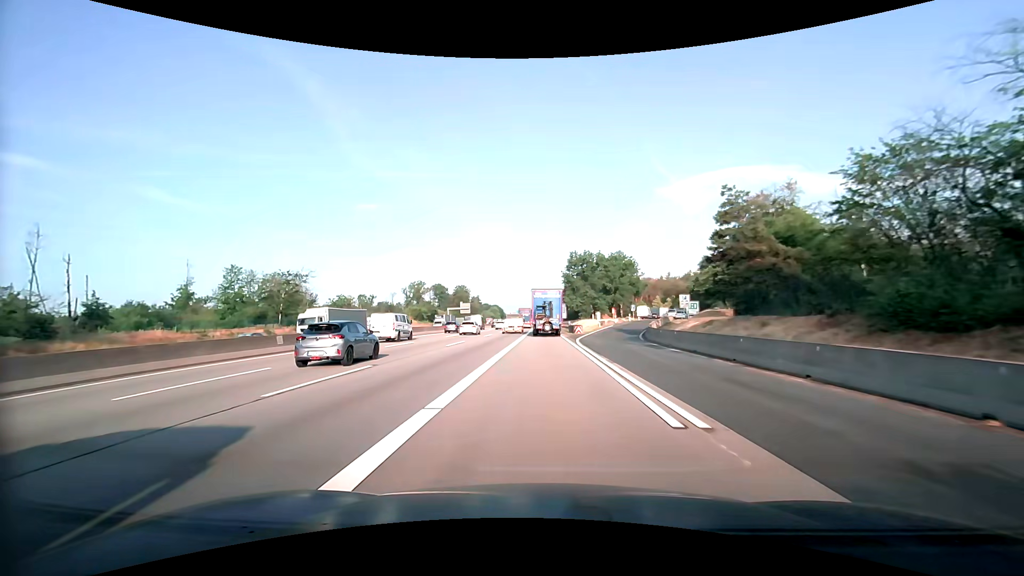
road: motorway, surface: asphalt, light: Day
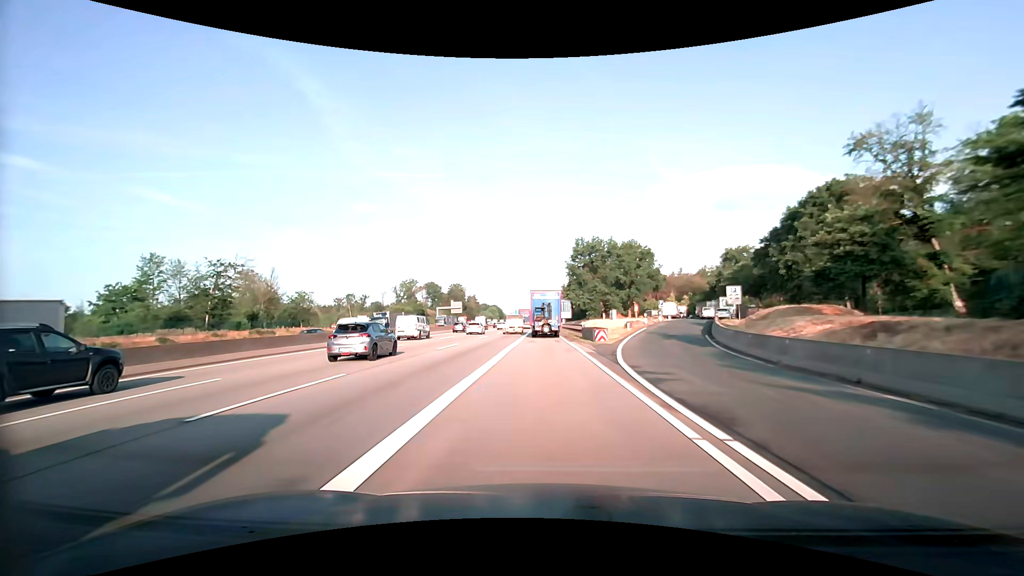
(0.0, +20.7) m; 0°
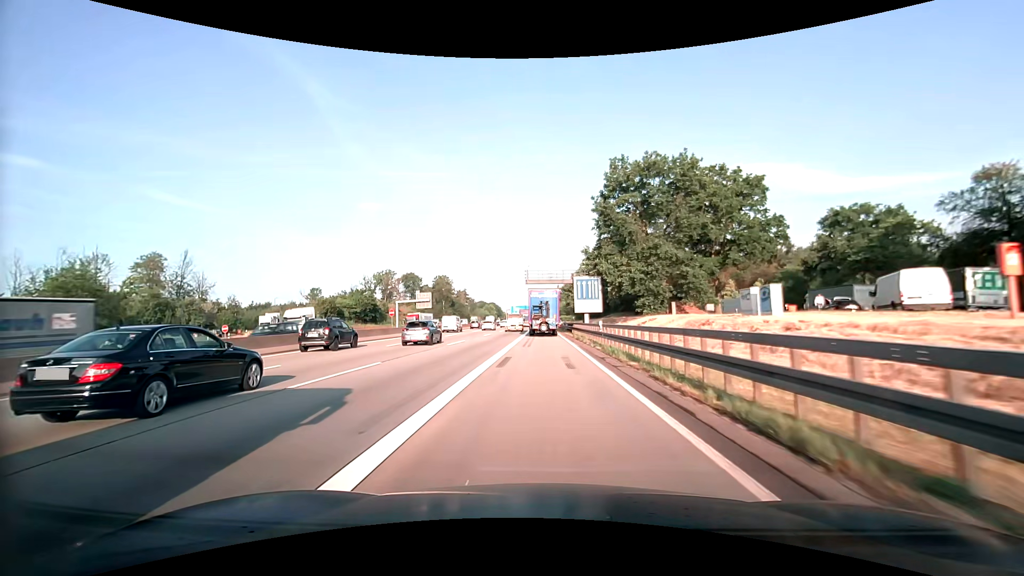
(+0.1, +51.2) m; 0°
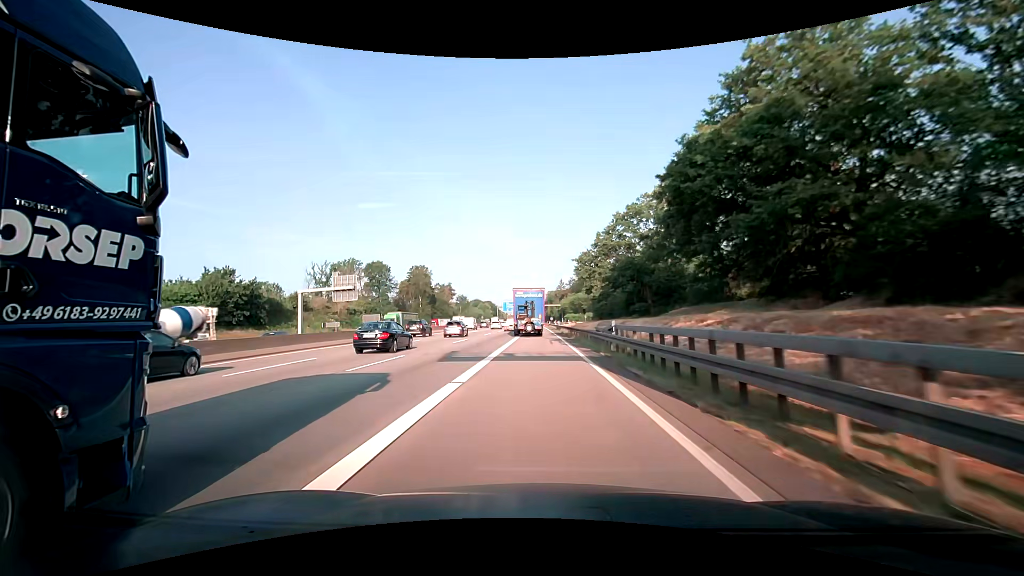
(0.0, +50.9) m; 0°
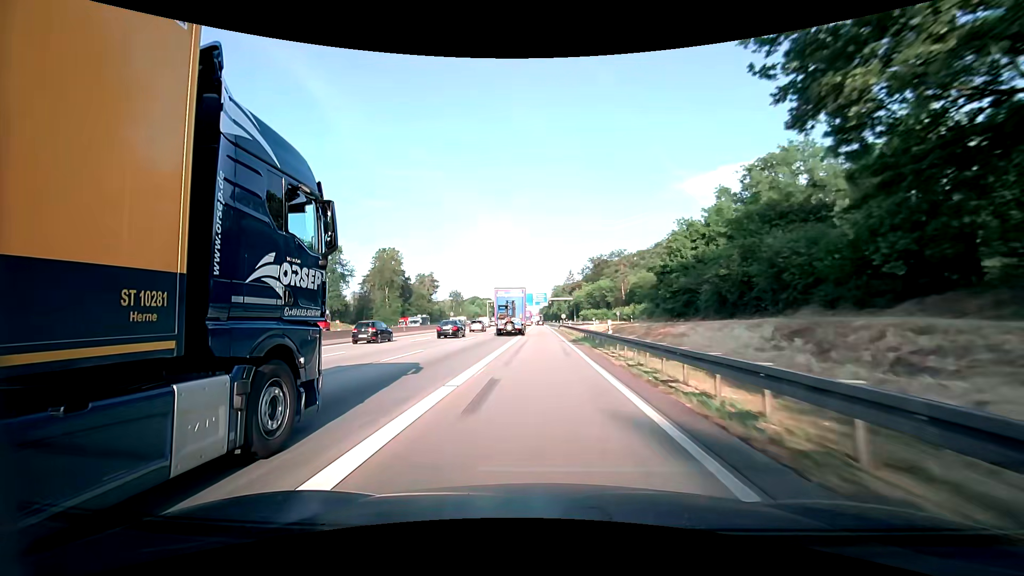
(-0.1, +51.3) m; 0°
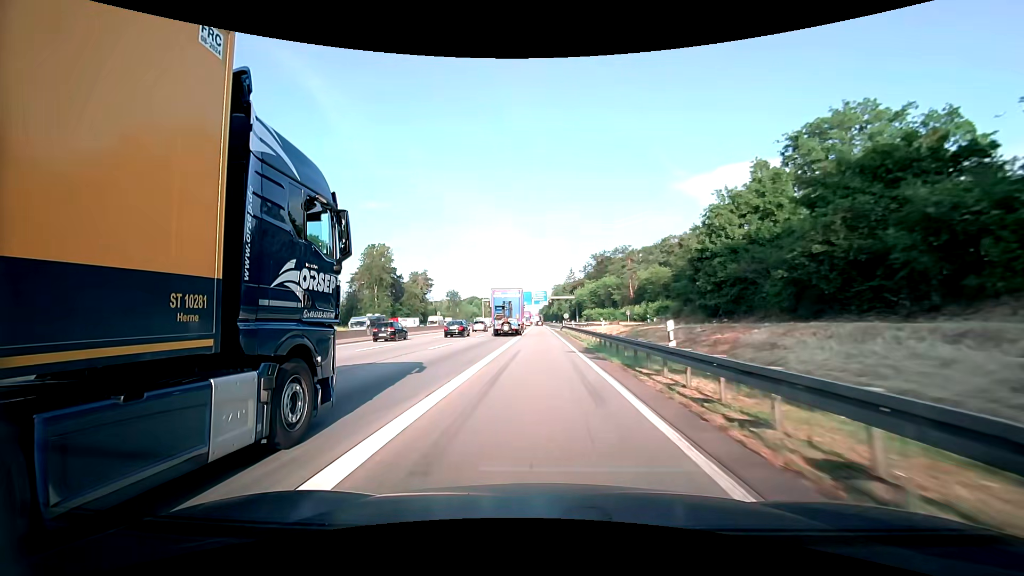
(0.0, +10.3) m; 0°
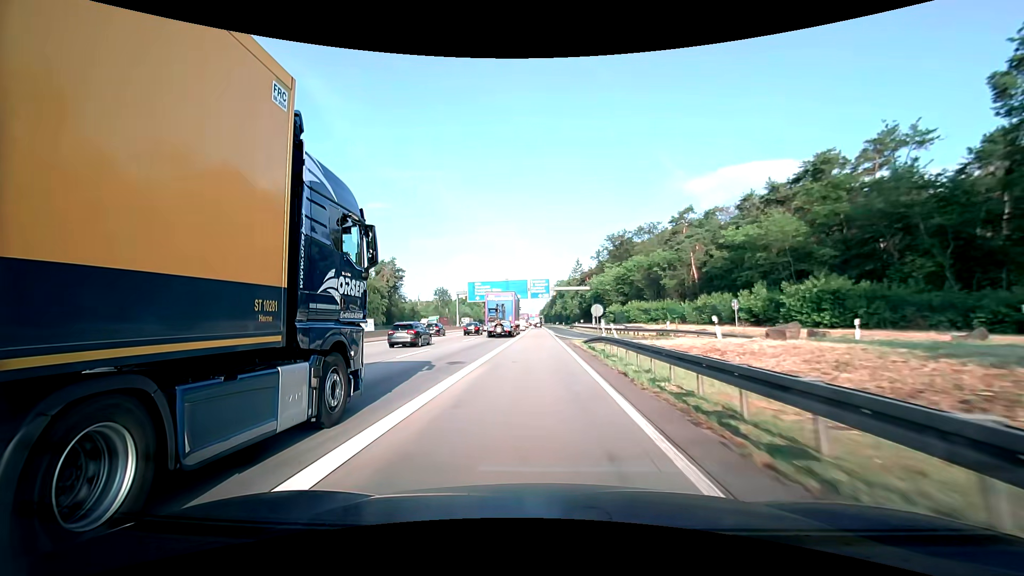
(-0.2, +41.6) m; 0°
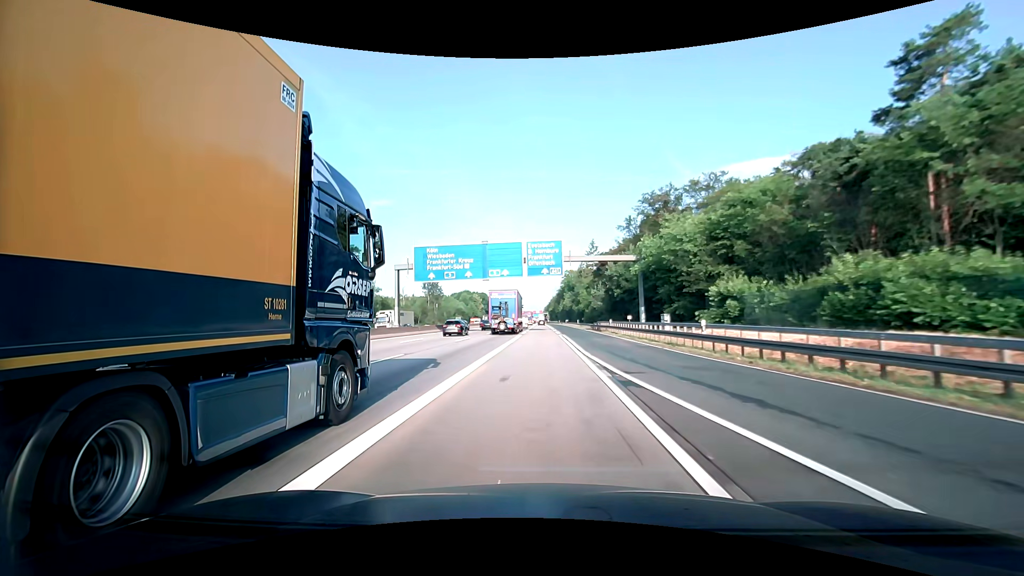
(-0.2, +41.9) m; 0°
(0, +10) (0, +20) (0, +30) (0, +40) (0, +50) (0, +60) (0, +70) (0, +80) (0, +90) (0, +100) m
